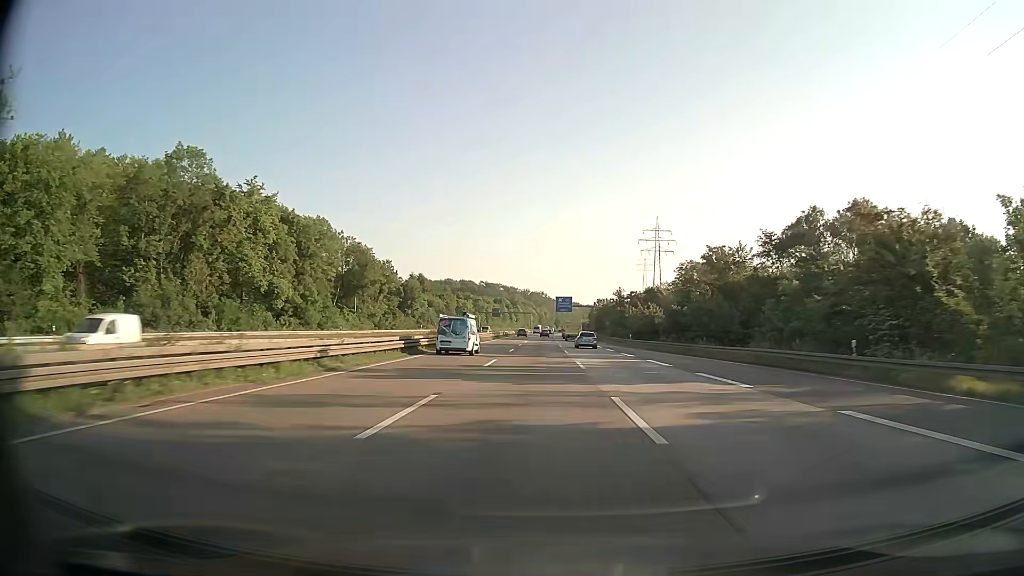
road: motorway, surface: asphalt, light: Day
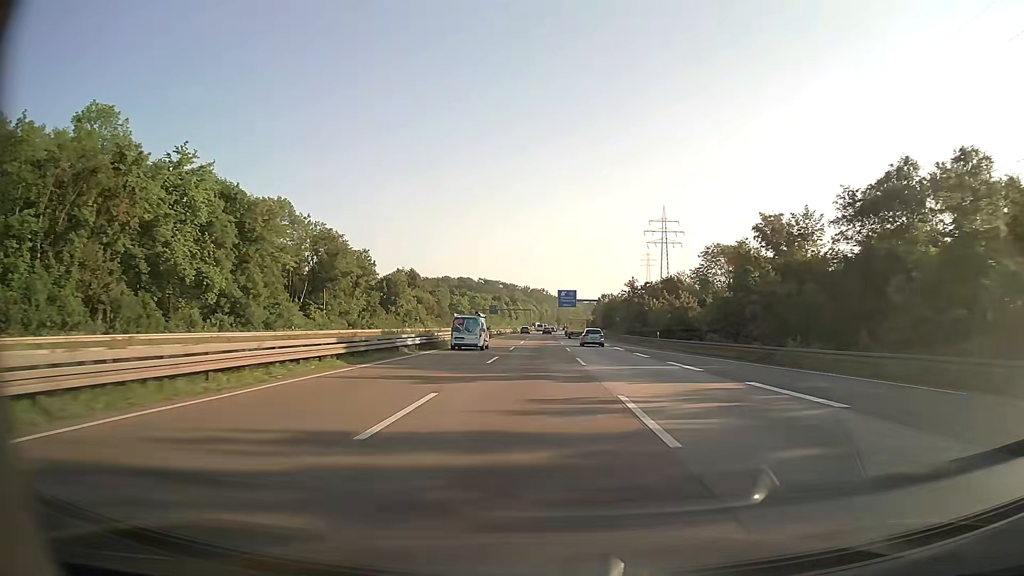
(0.0, +17.8) m; 0°
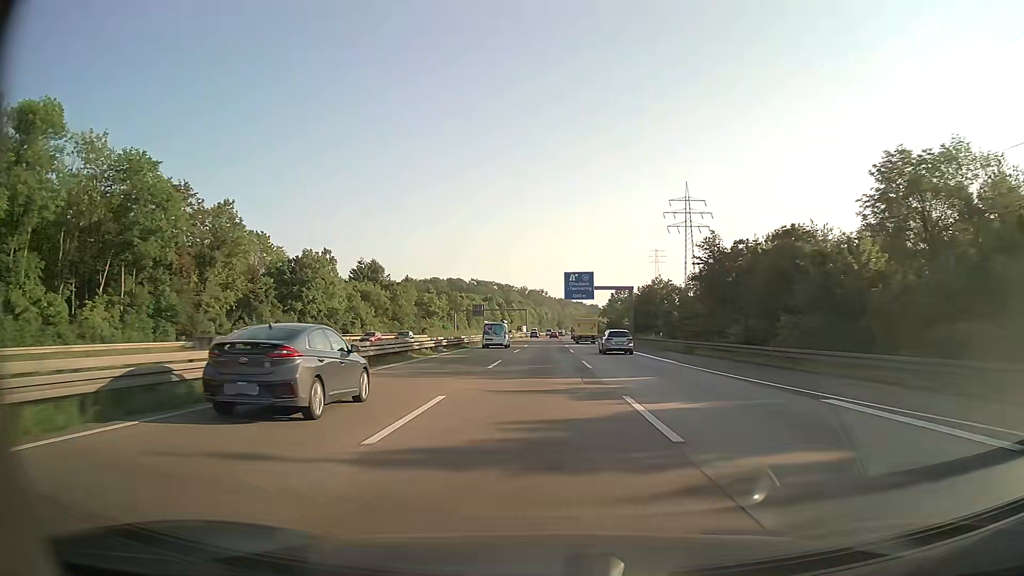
(0.0, +53.3) m; 0°
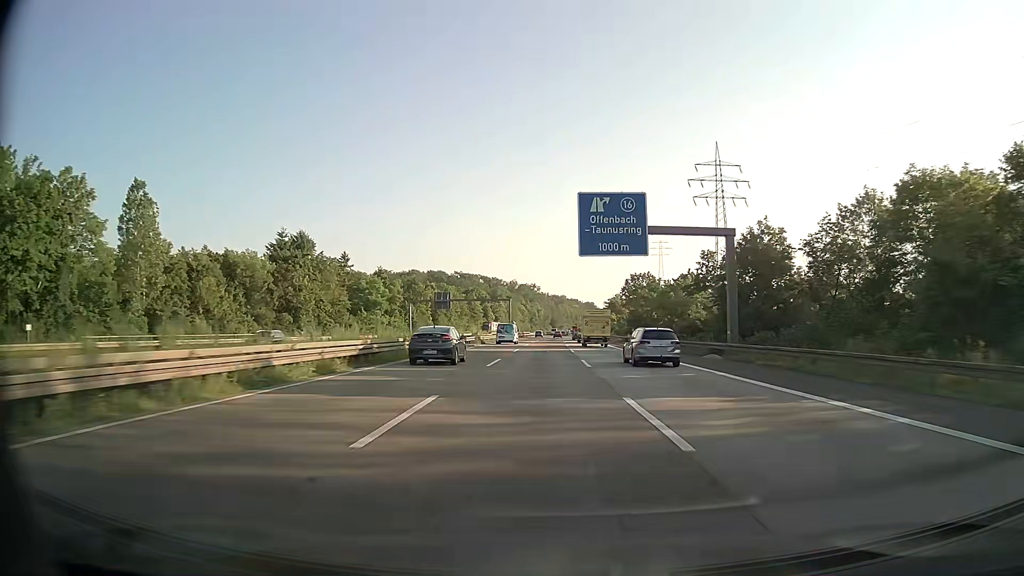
(+0.1, +53.2) m; 0°
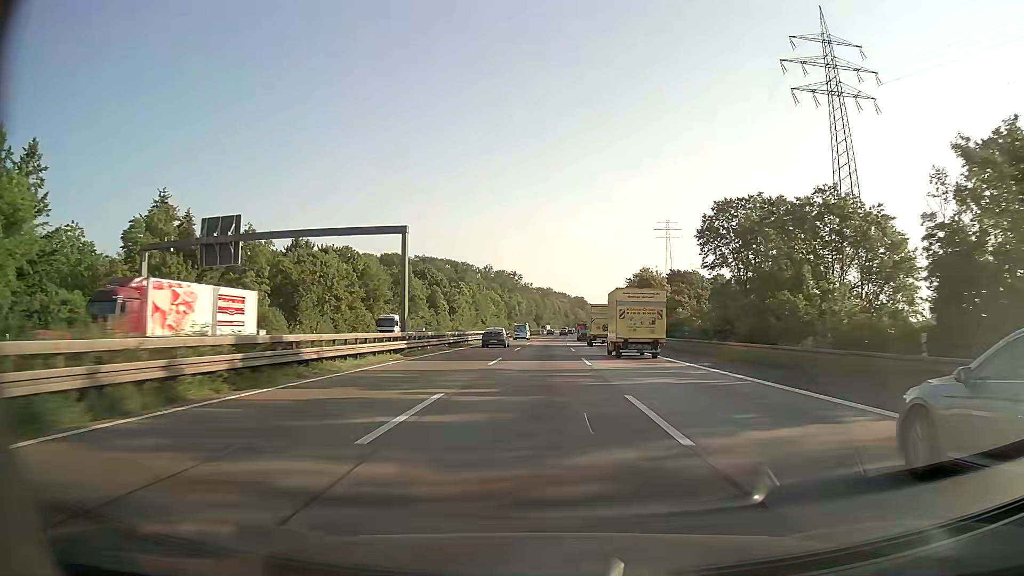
(+0.8, +88.1) m; +1°
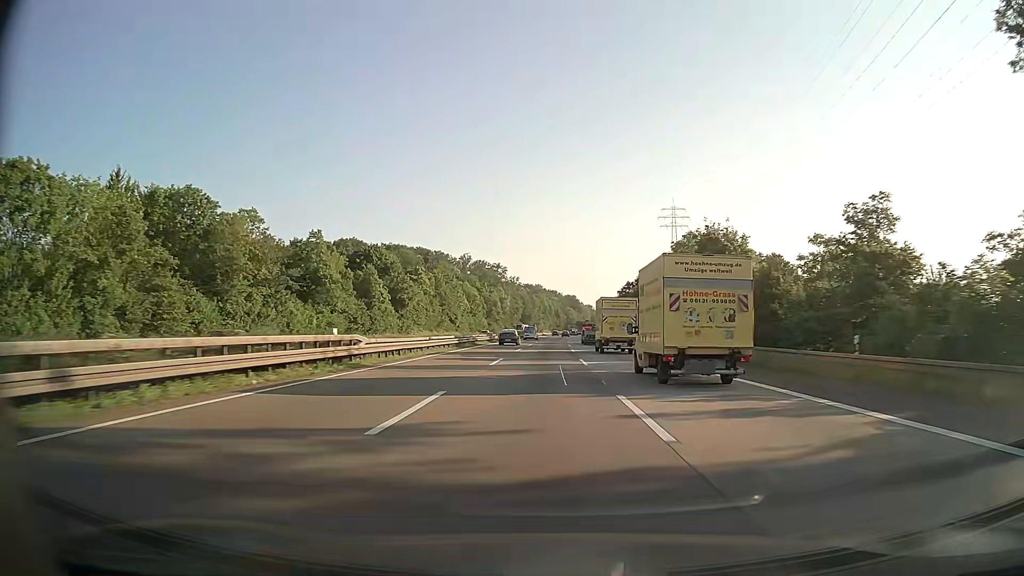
(+0.4, +52.5) m; +1°
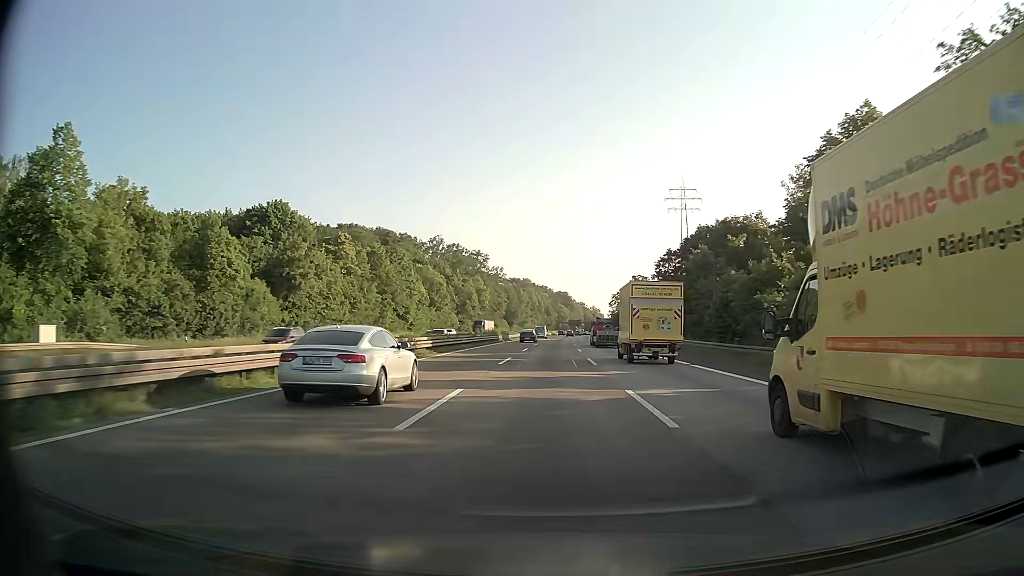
(+0.2, +52.2) m; +1°
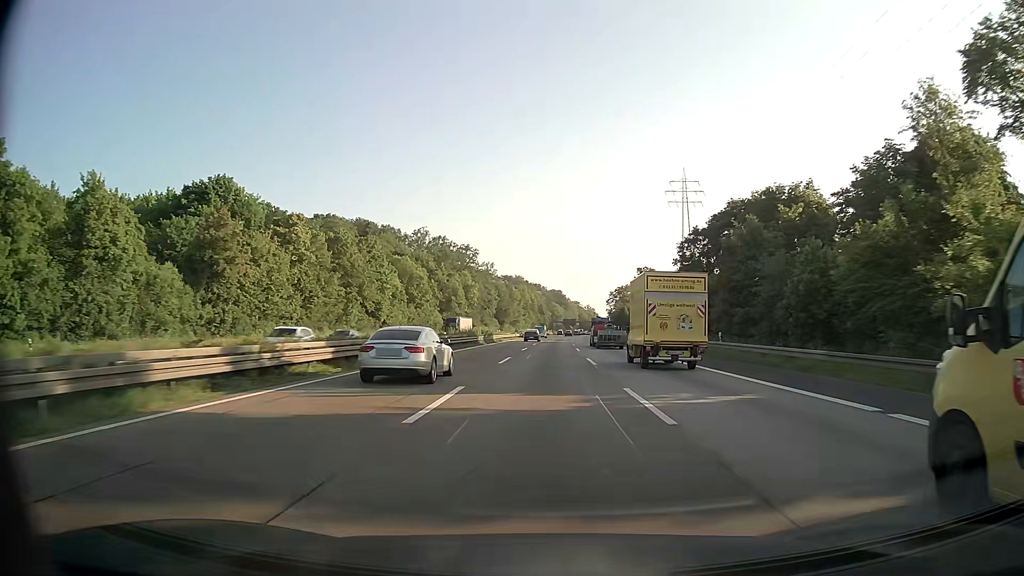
(+0.1, +17.4) m; +1°
(0, +10) (0, +20) (0, +30) (0, +40) (+1, +50) (+1, +60) (+1, +70) (+2, +80) (+2, +90) (+2, +100) m
